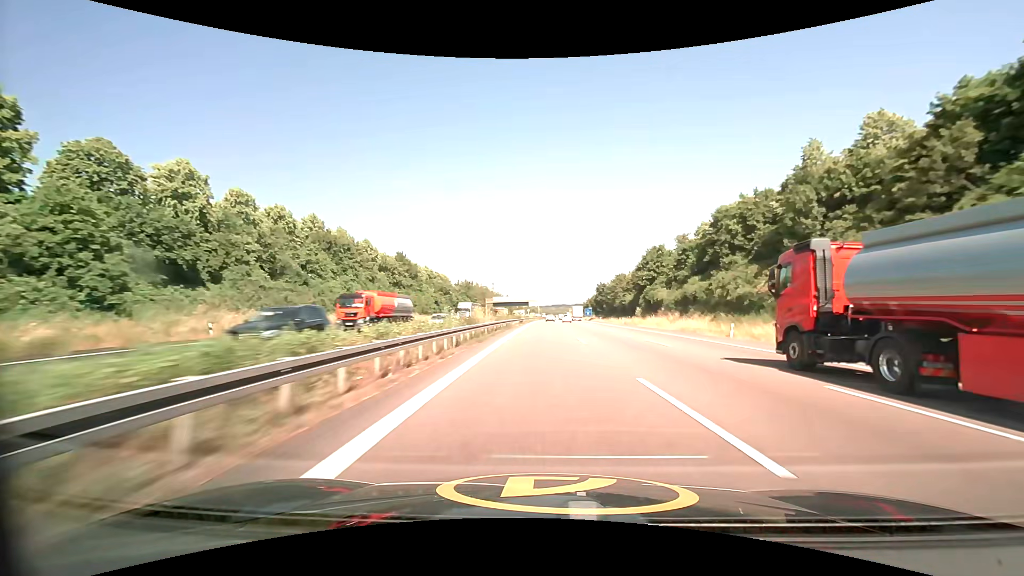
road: motorway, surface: asphalt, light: Day
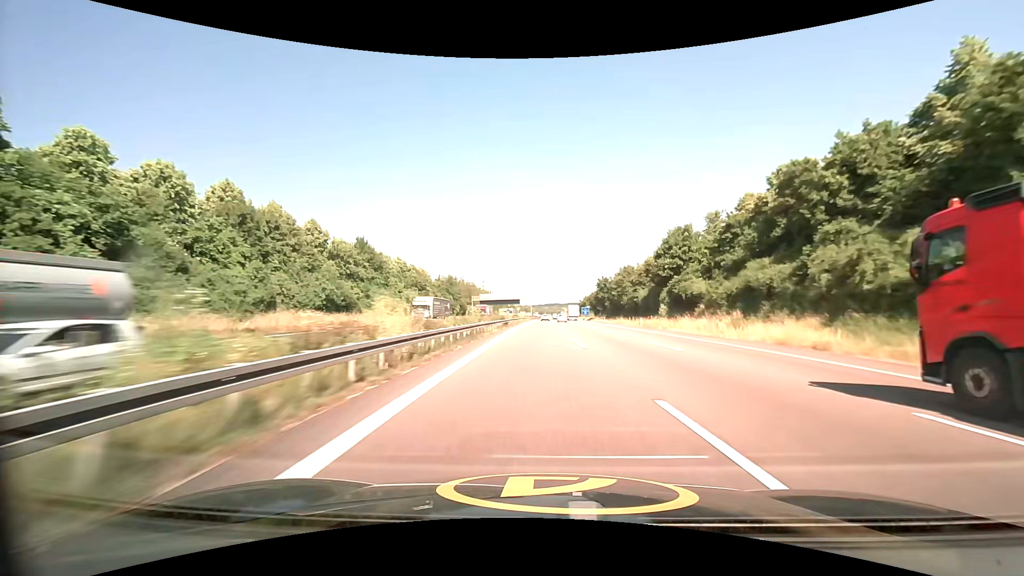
(+0.2, +20.7) m; +1°
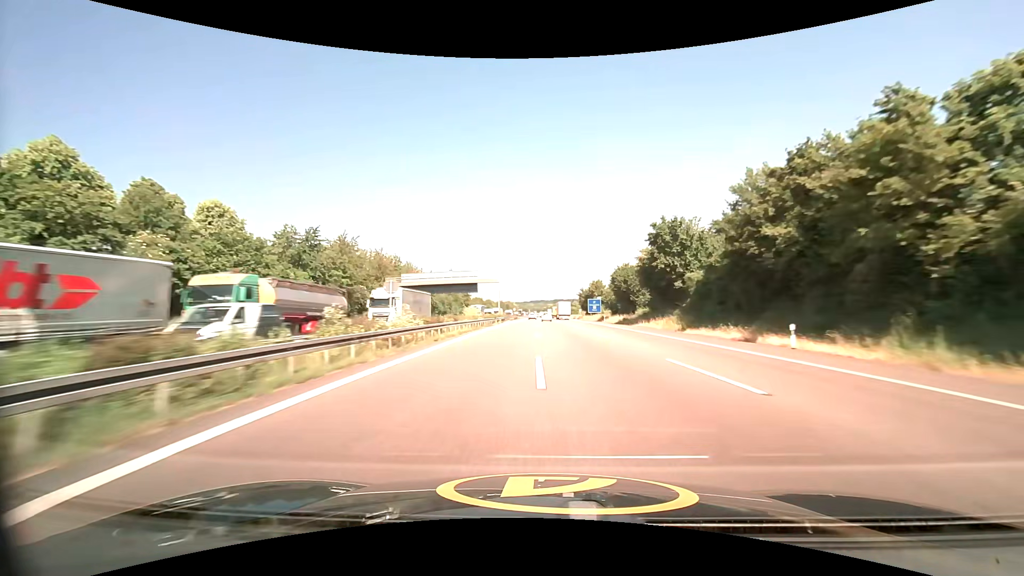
(+1.8, +82.5) m; +2°
(0, +10) (0, +20) (0, +30) (0, +40) (0, +50) (0, +60) (0, +70) (0, +80) (0, +90) (0, +100) m
